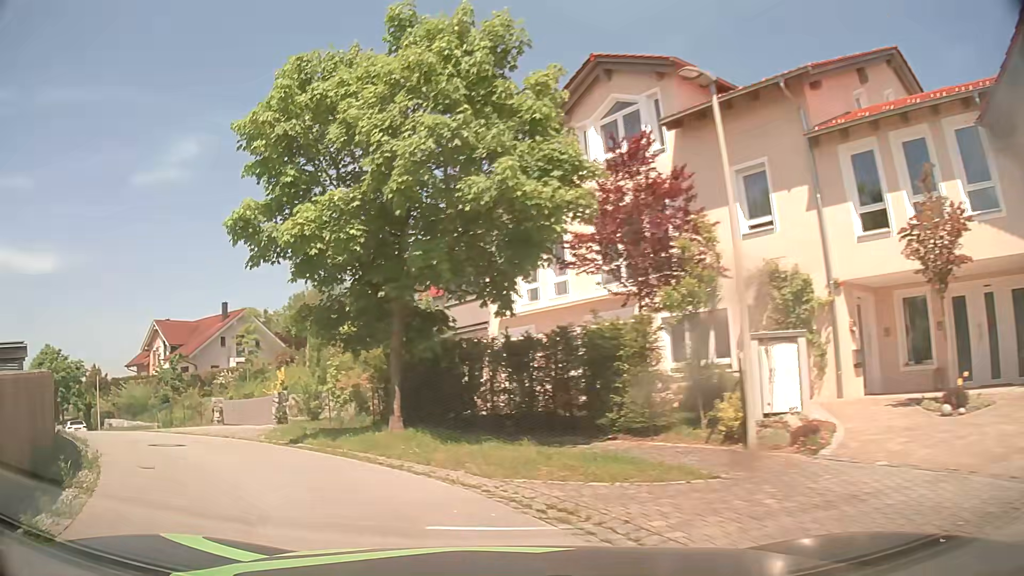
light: Day
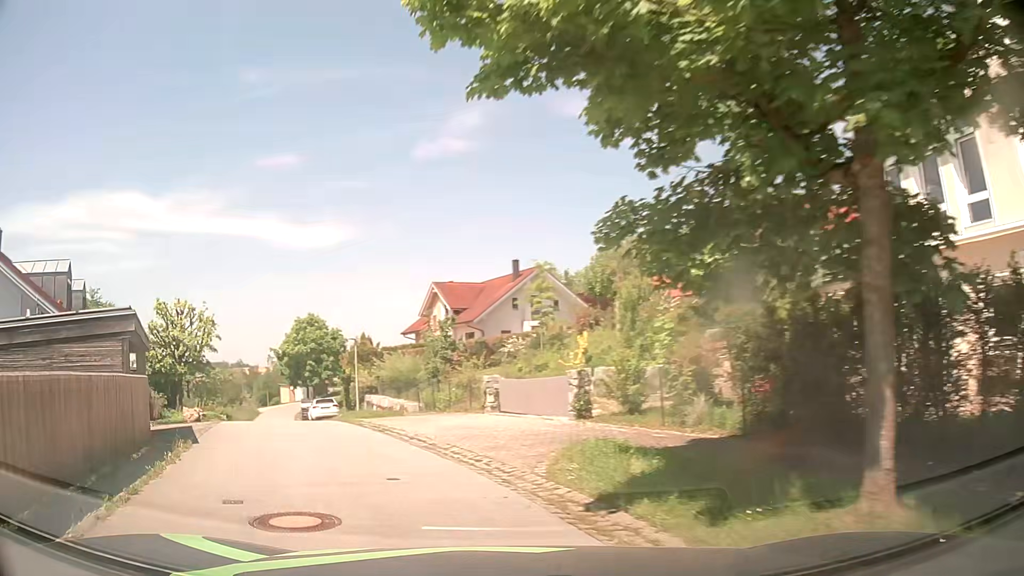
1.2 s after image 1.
(-1.6, +7.4) m; -25°
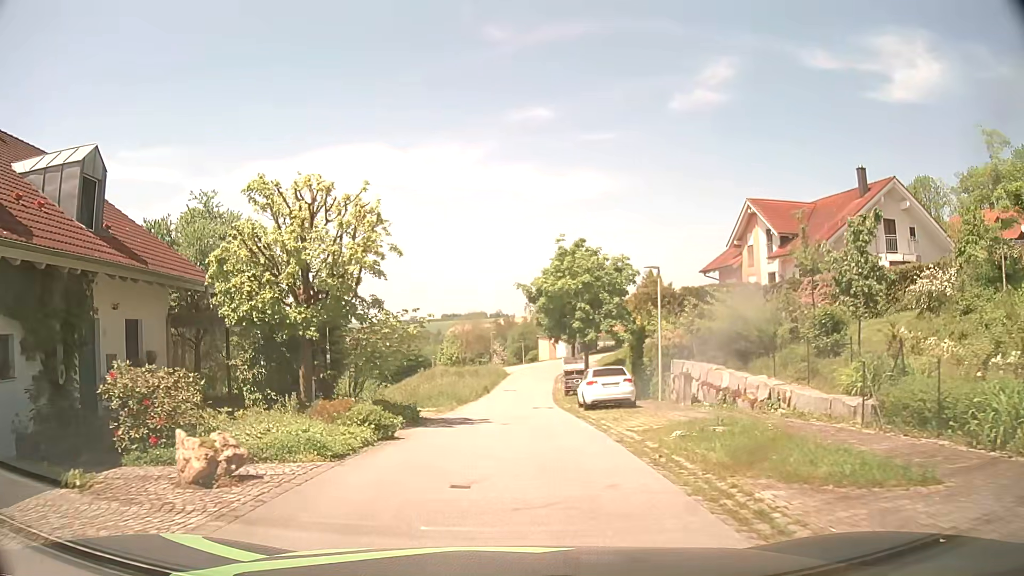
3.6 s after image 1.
(-5.1, +16.4) m; -24°
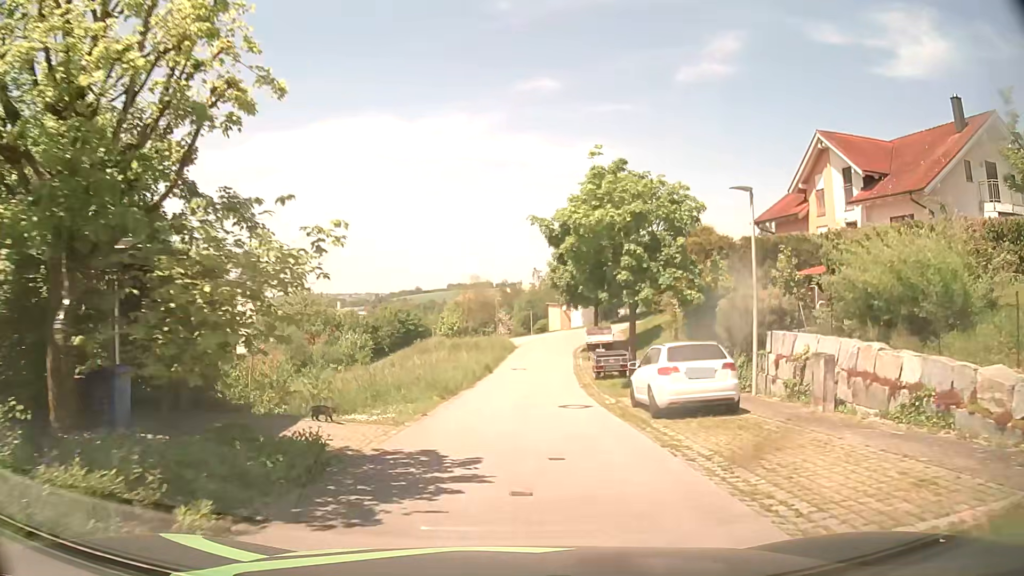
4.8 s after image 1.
(-0.1, +9.6) m; -1°
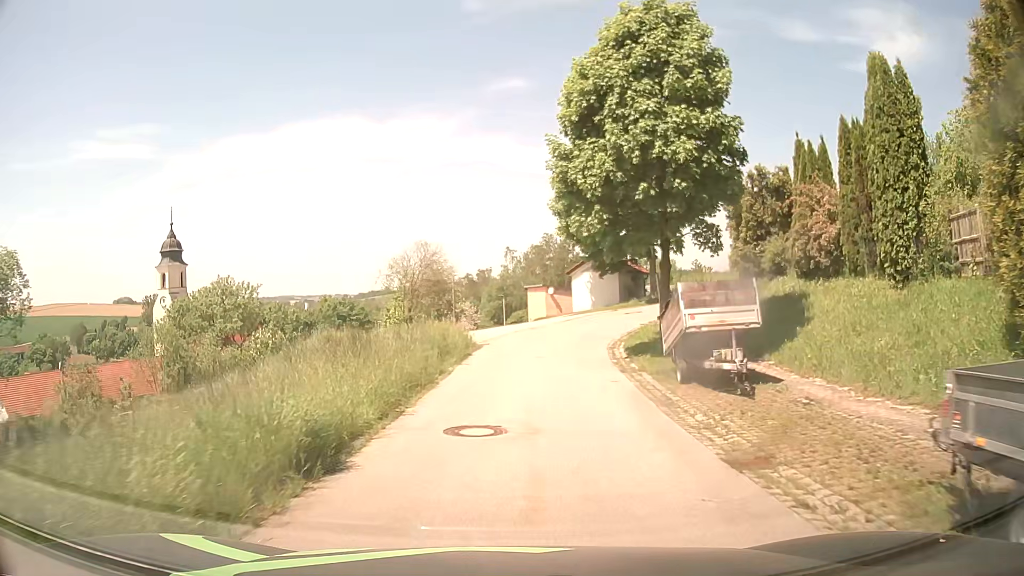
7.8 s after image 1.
(+0.6, +24.6) m; +2°
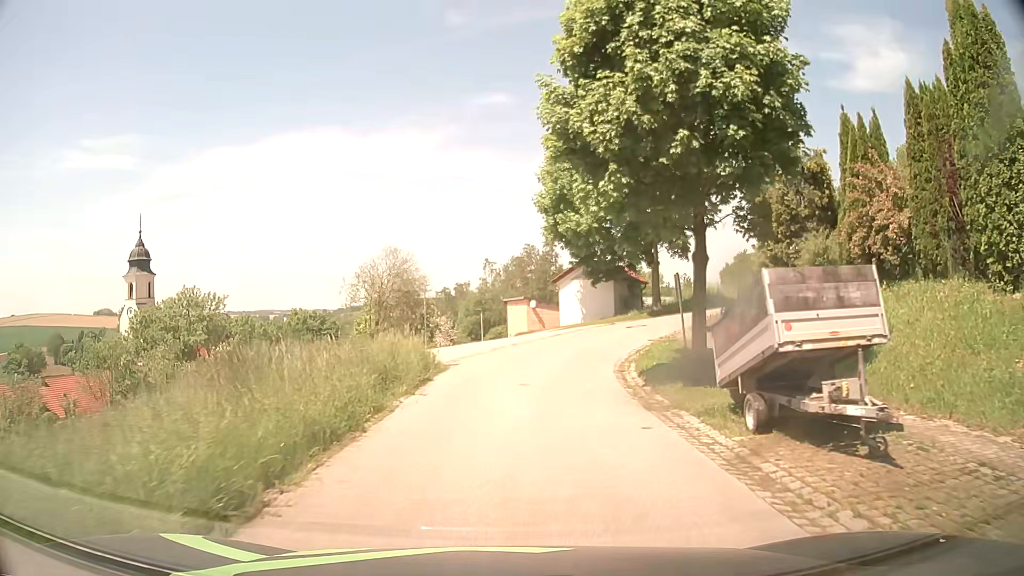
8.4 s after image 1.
(+0.1, +5.1) m; +2°
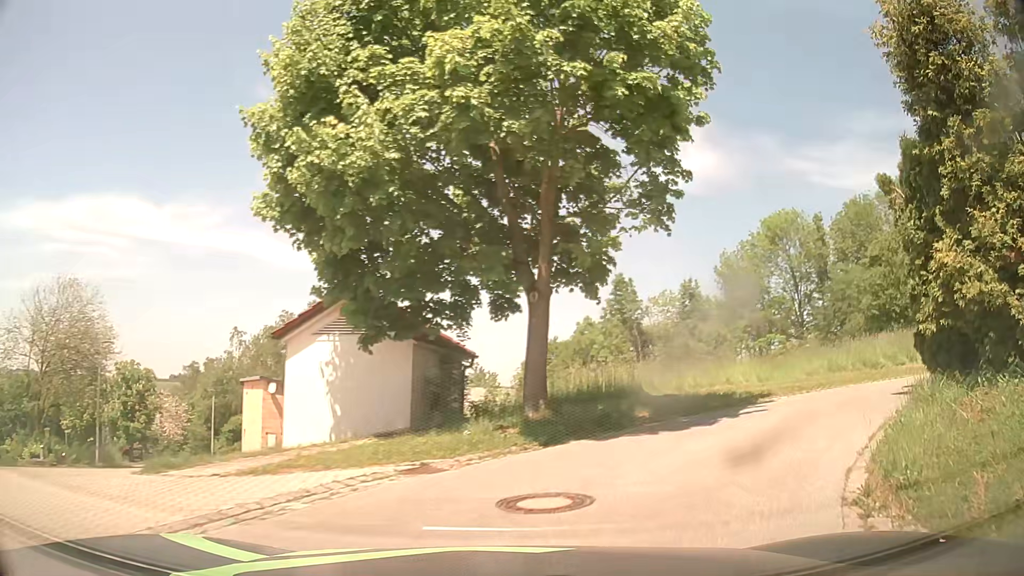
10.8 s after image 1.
(+1.7, +18.0) m; +18°
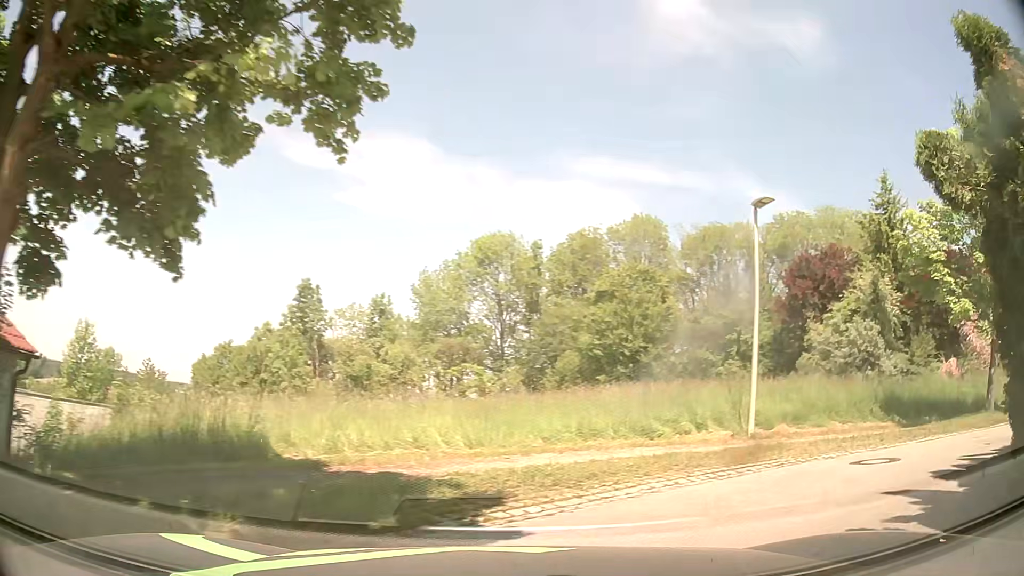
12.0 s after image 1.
(+1.3, +6.6) m; +25°
